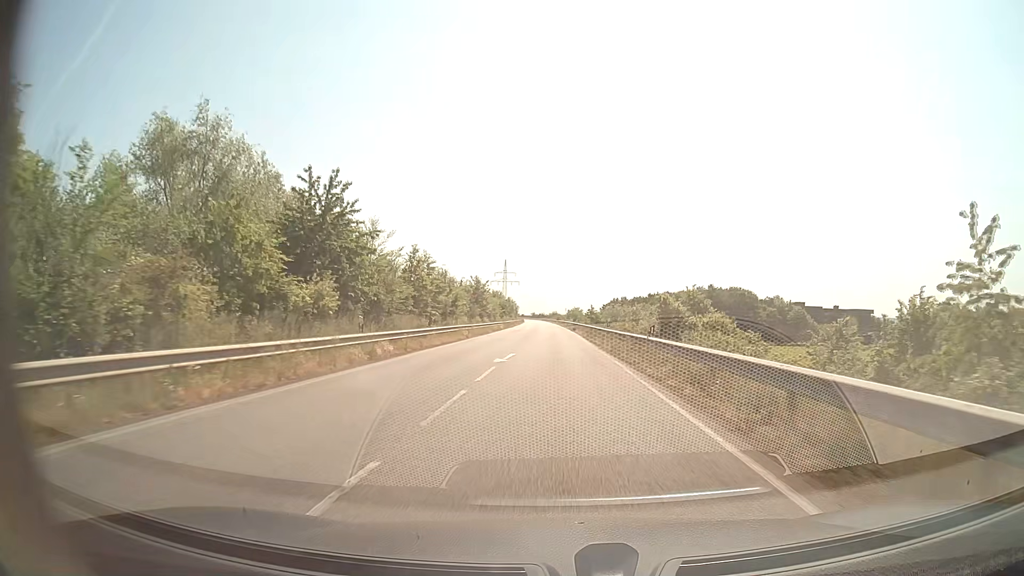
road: secondary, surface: asphalt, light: Day
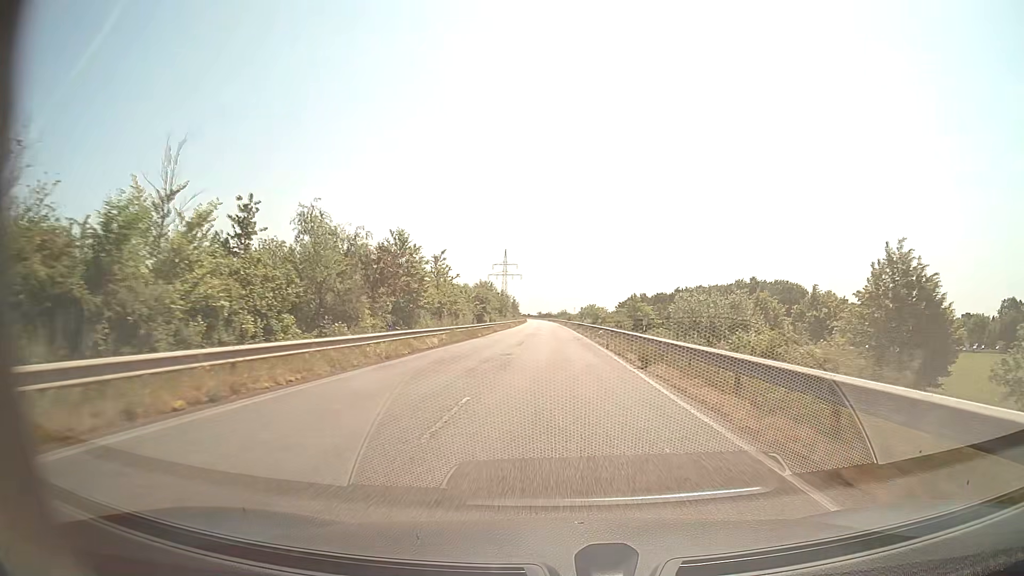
(-0.3, +45.3) m; -1°
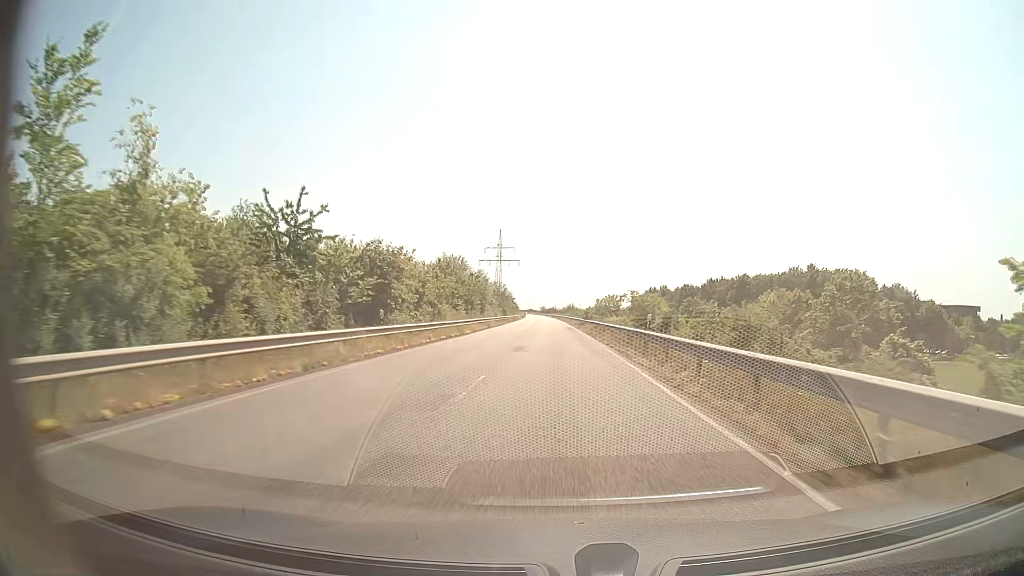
(-0.1, +45.3) m; 0°
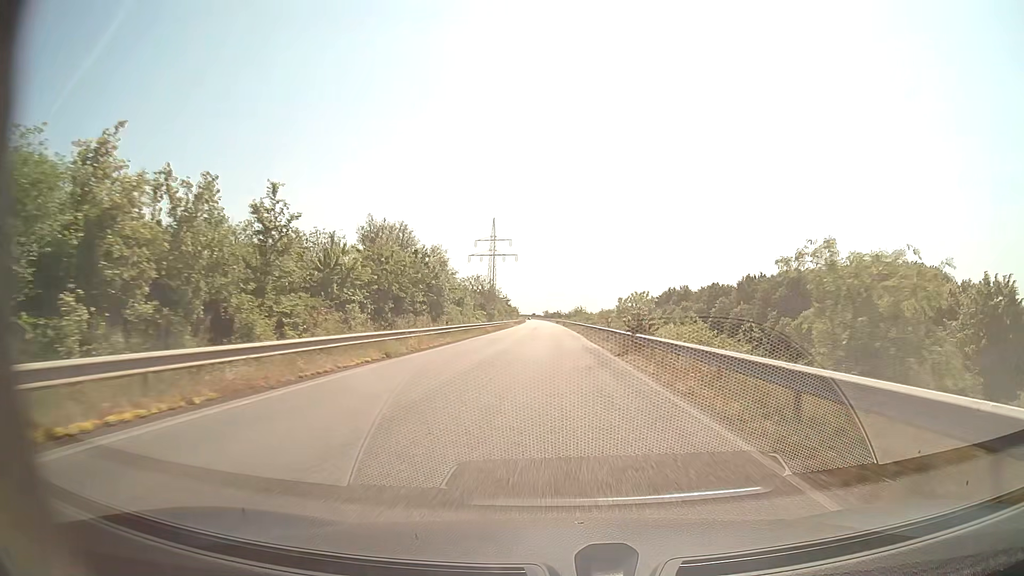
(-0.1, +34.0) m; 0°
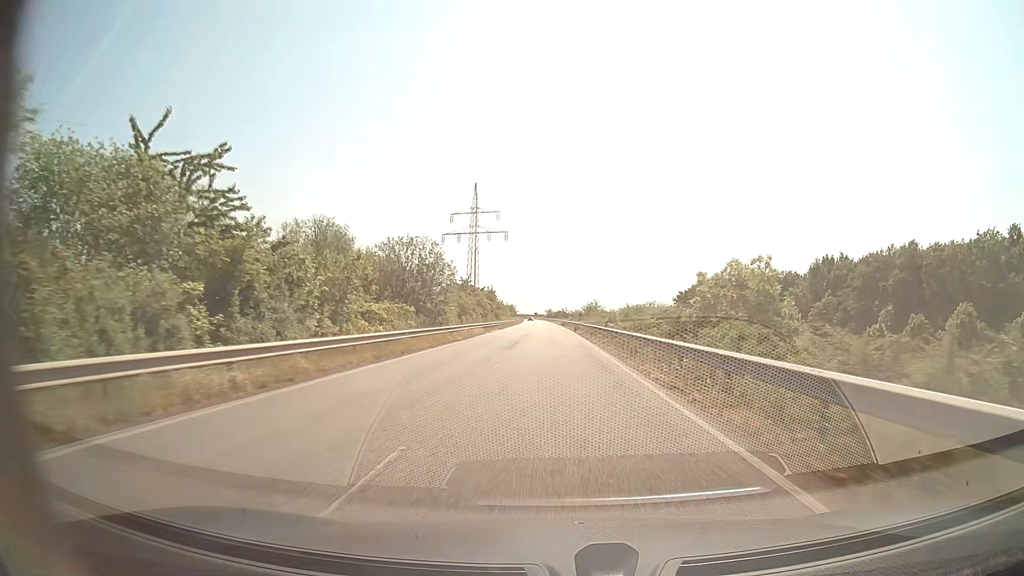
(-0.1, +45.3) m; 0°
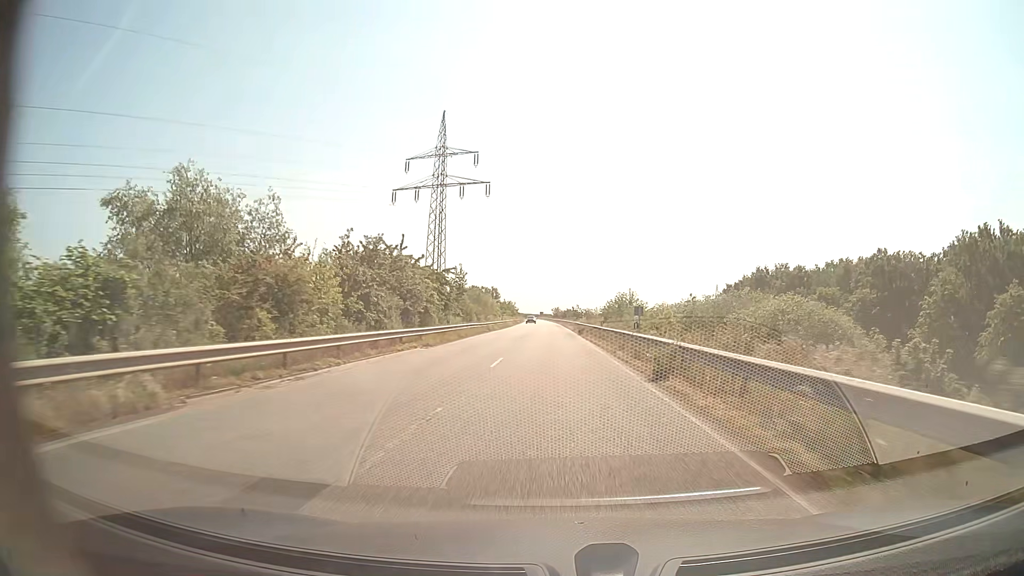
(-0.2, +45.3) m; 0°
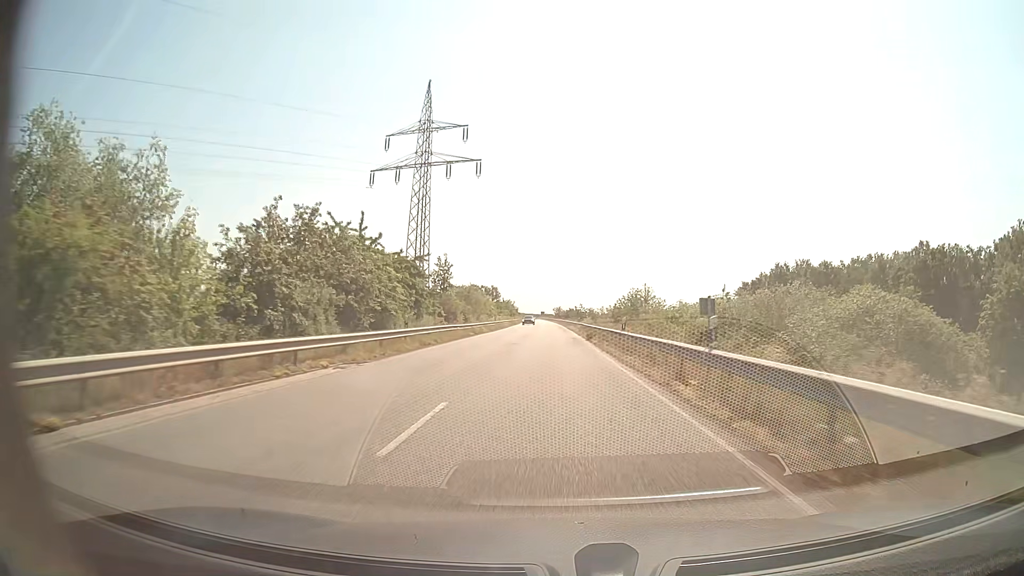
(0.0, +11.3) m; 0°
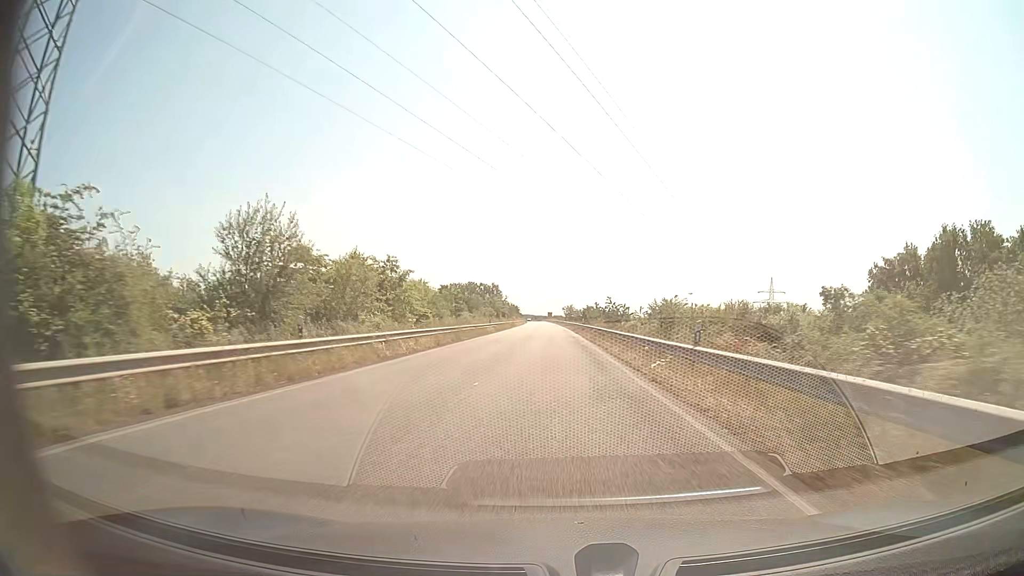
(-0.3, +56.6) m; -1°
(0, +10) (0, +20) (0, +30) (0, +40) (0, +50) (0, +60) (0, +70) (-1, +80) (-1, +90) (-1, +100) m
